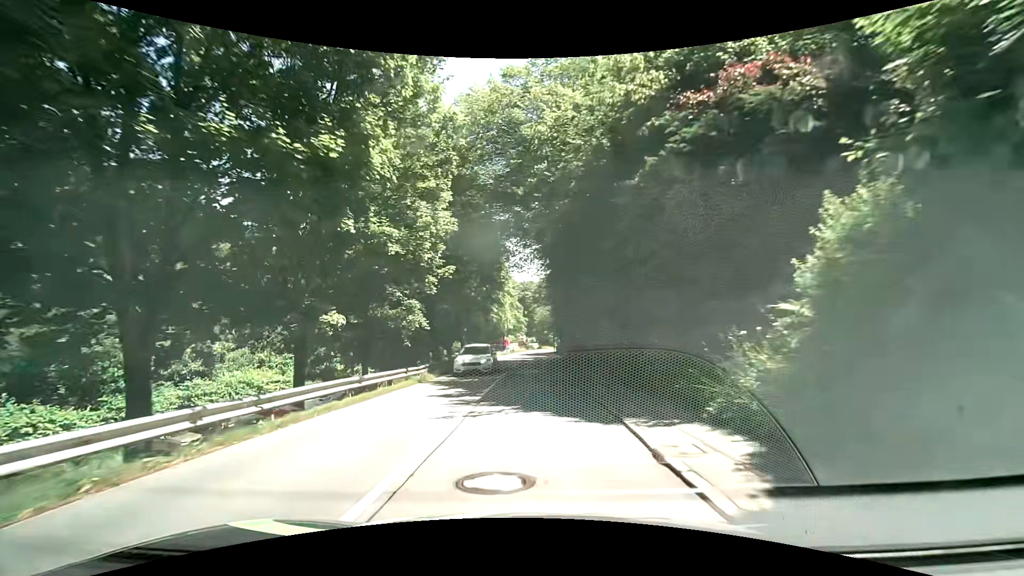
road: tertiary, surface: asphalt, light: Day
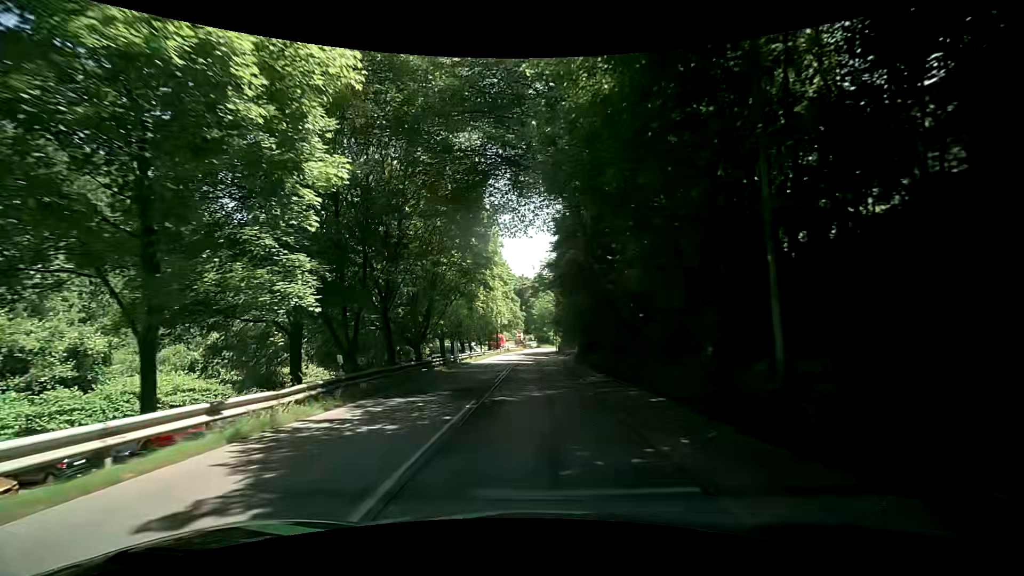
(-0.1, +11.9) m; -1°
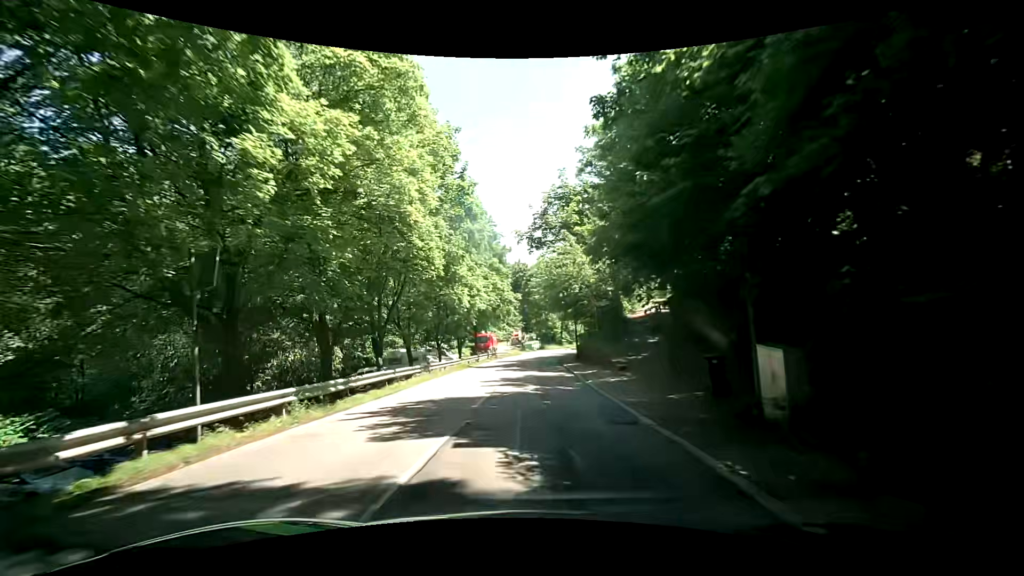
(+0.5, +31.1) m; +1°
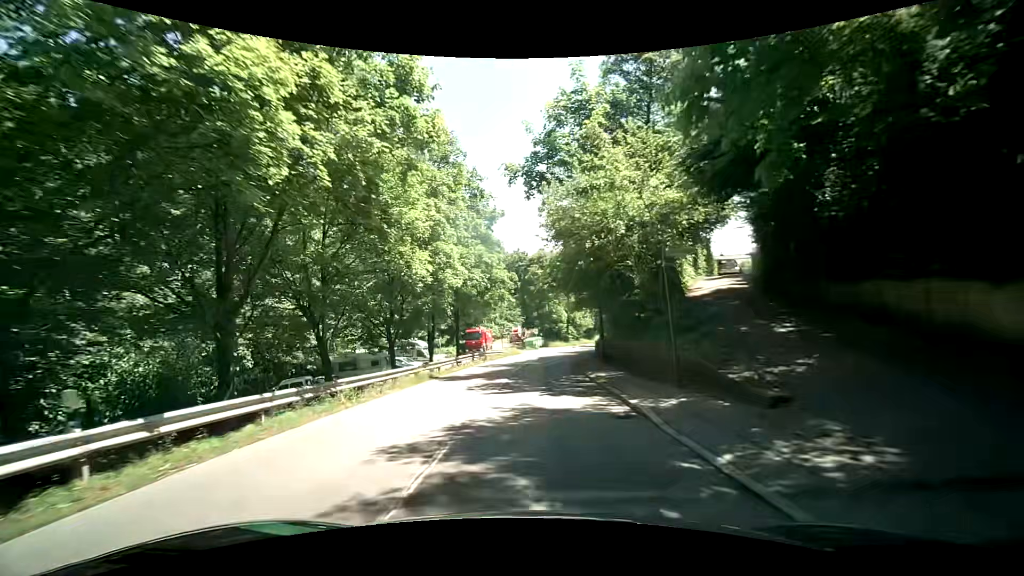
(-0.2, +12.9) m; -1°
(0, +10) (0, +20) (+1, +30) (+2, +40) (+3, +50) (+5, +60) (+8, +69) (+11, +79) (+14, +88) (+17, +98) m
